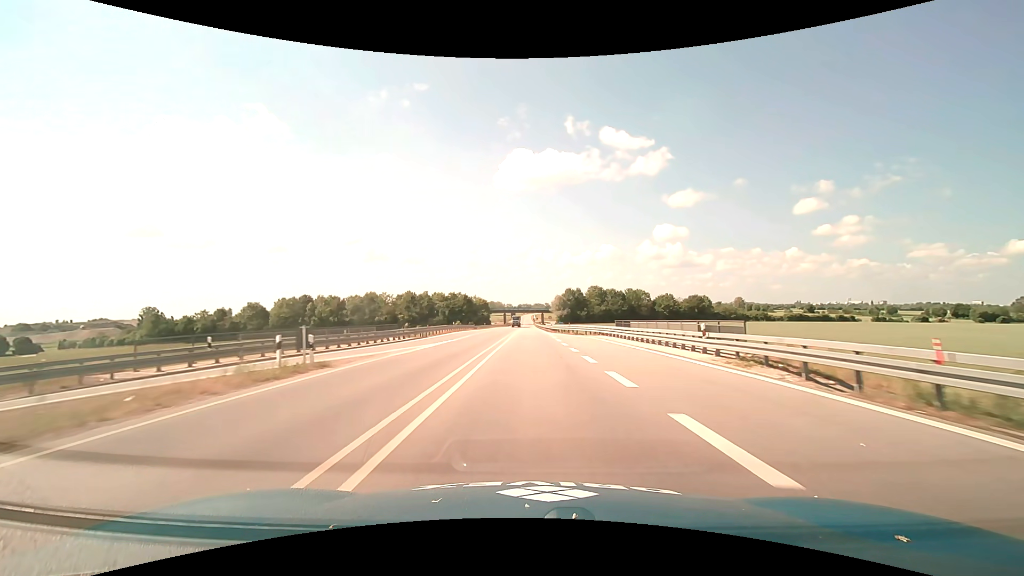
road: trunk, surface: asphalt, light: Day
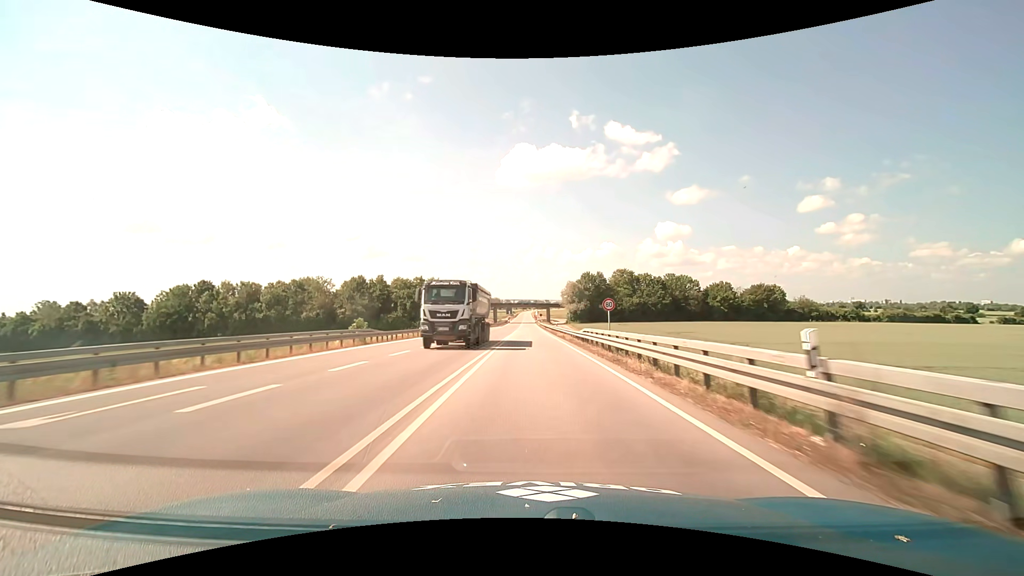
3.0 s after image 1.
(-0.3, +62.8) m; 0°
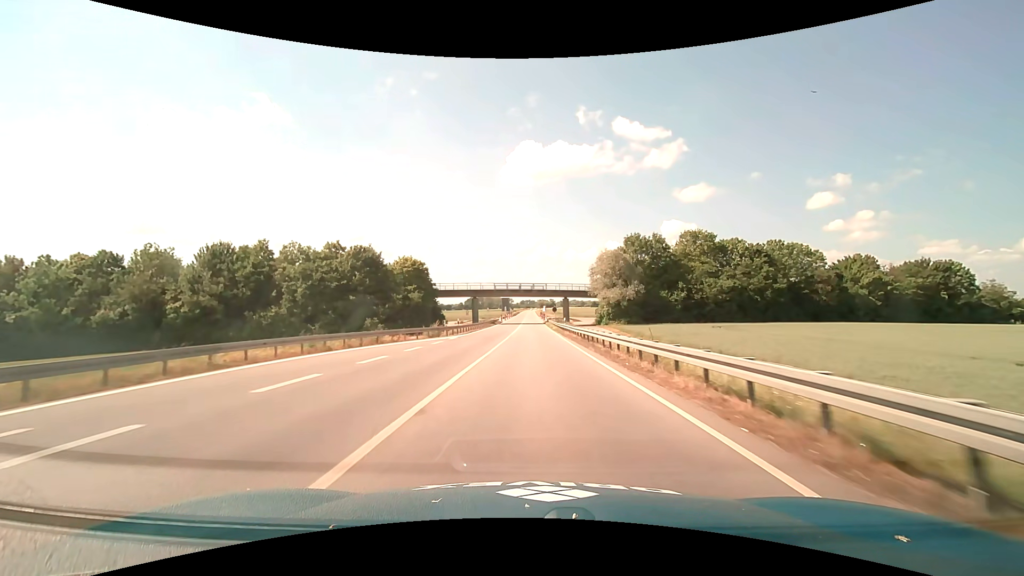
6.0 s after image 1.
(-0.1, +64.0) m; 0°
(0, +10) (0, +20) (0, +30) (0, +40) (0, +50) (0, +60) (0, +70) (0, +80) (0, +90) (0, +100) m
